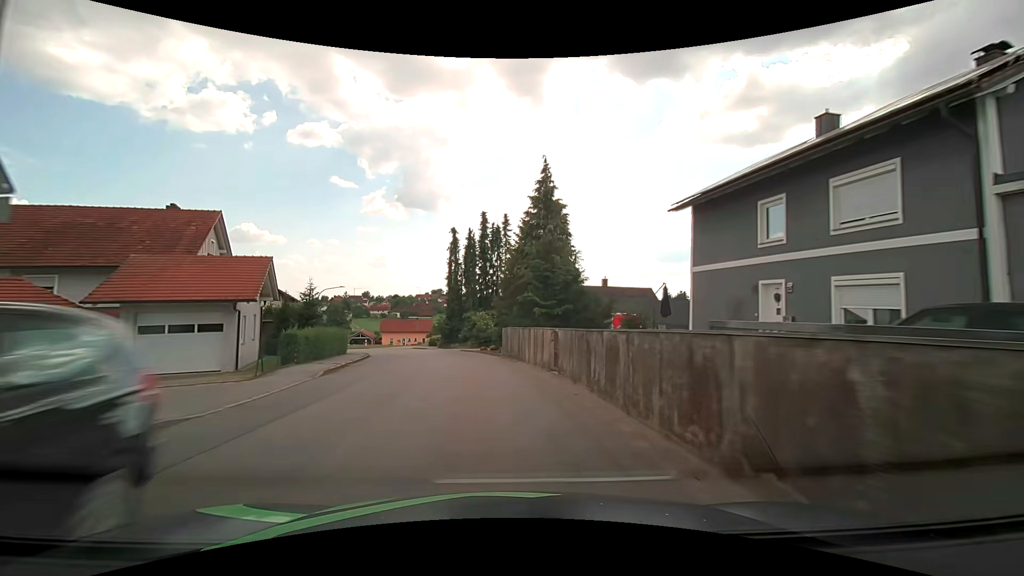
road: tertiary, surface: asphalt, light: Day
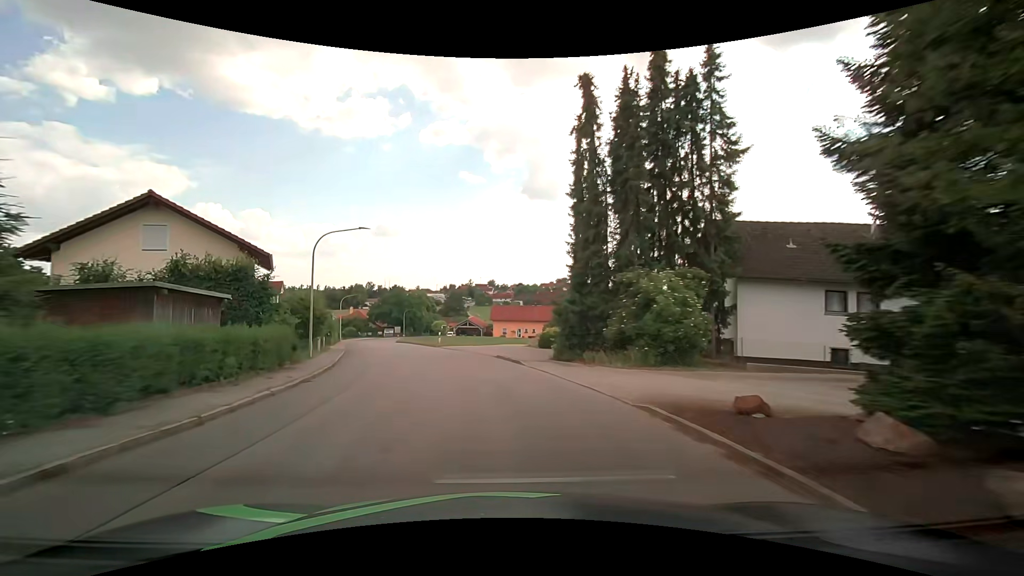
(-3.3, +30.7) m; -14°
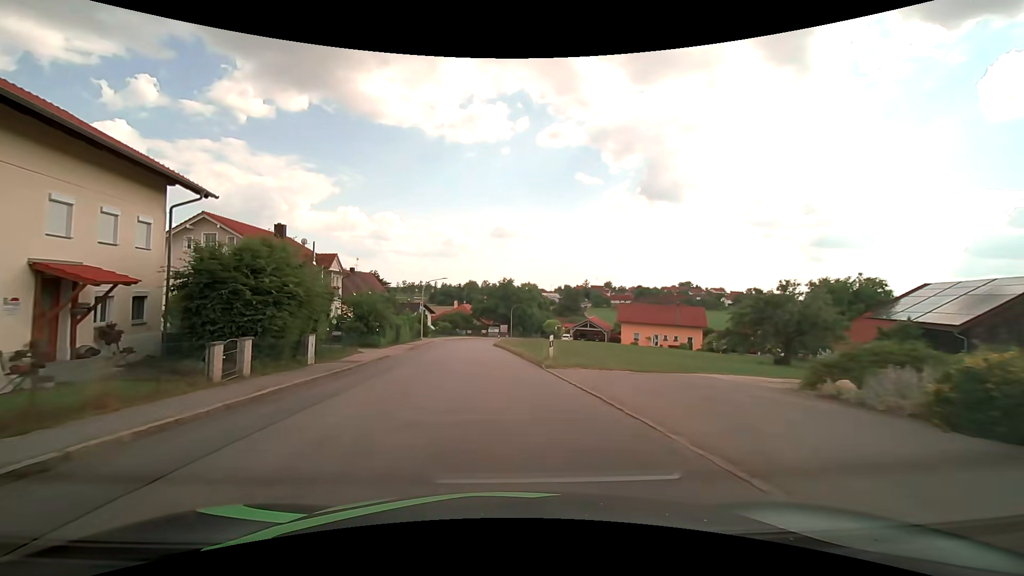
(-2.6, +23.0) m; -13°
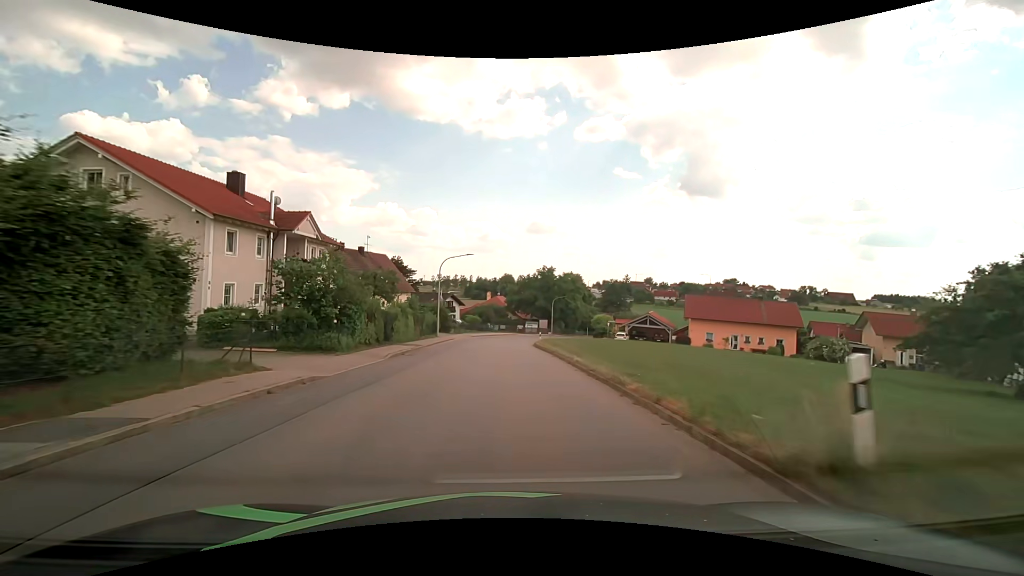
(-0.6, +15.3) m; -3°
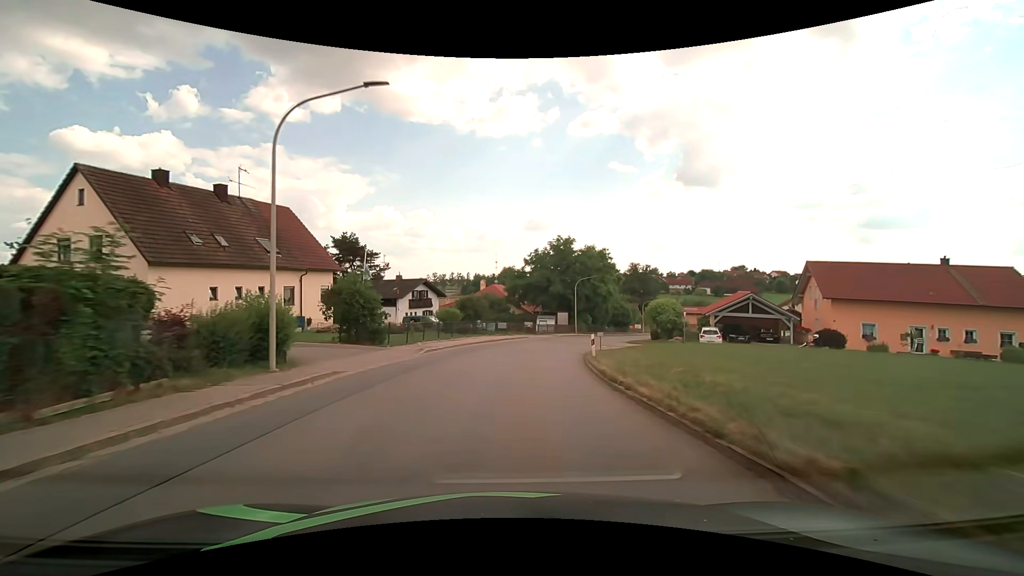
(-0.2, +30.6) m; 0°
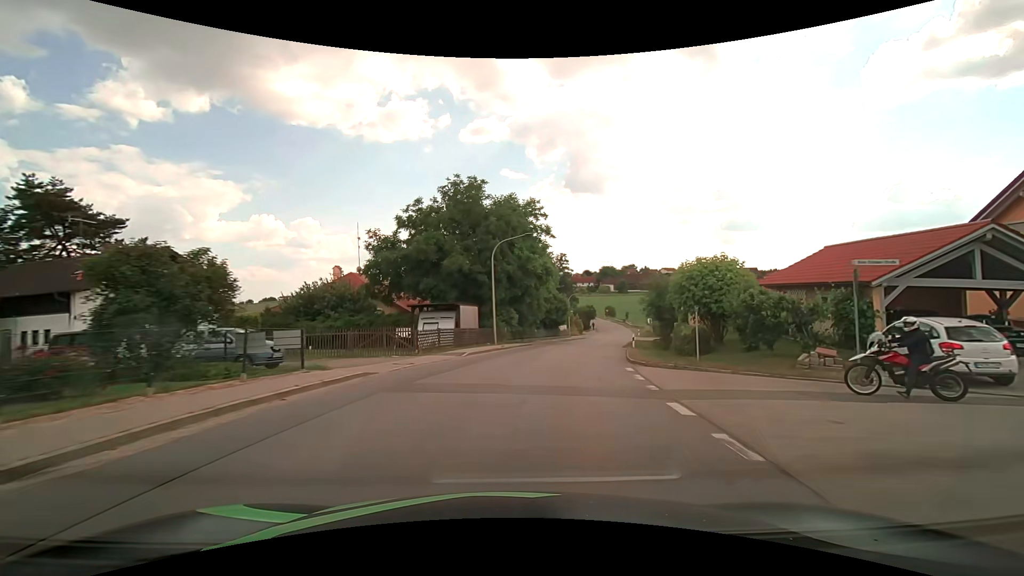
(+2.2, +30.4) m; +11°
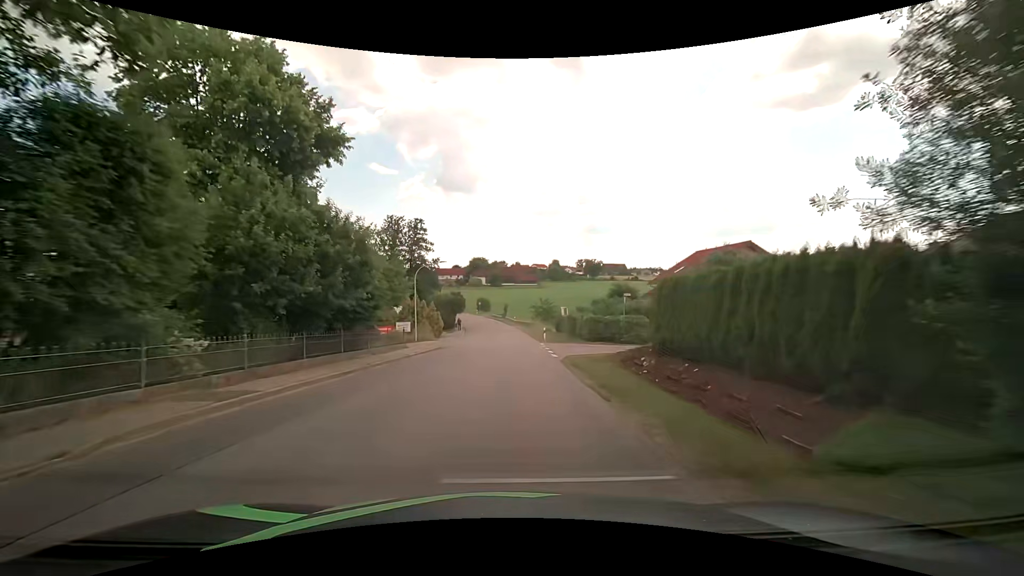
(+6.3, +37.3) m; +15°
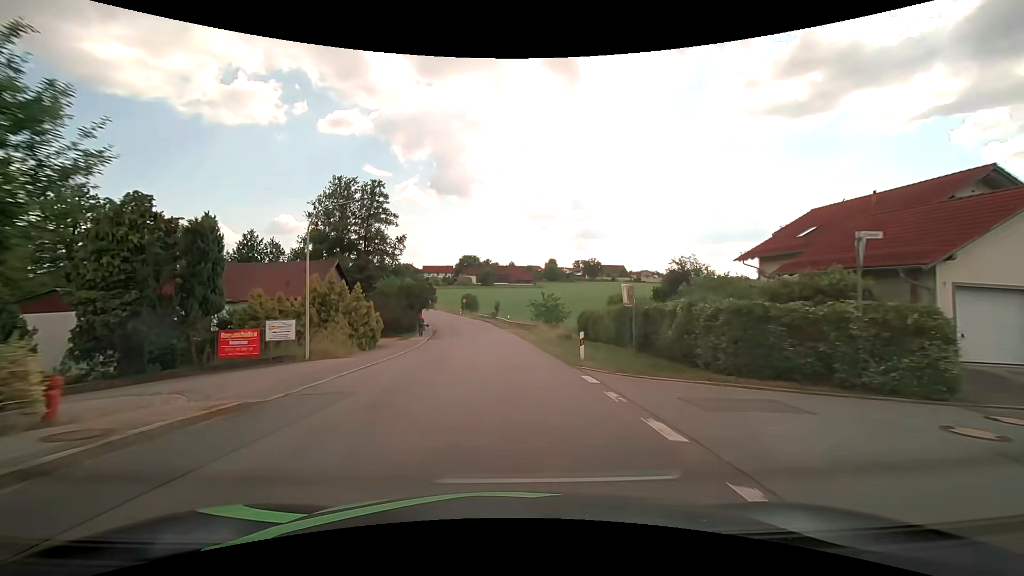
(+0.2, +23.0) m; 0°
(0, +10) (0, +20) (0, +30) (-1, +40) (-2, +50) (-3, +60) (-5, +70) (-7, +79) (-10, +89) (-13, +99) m
